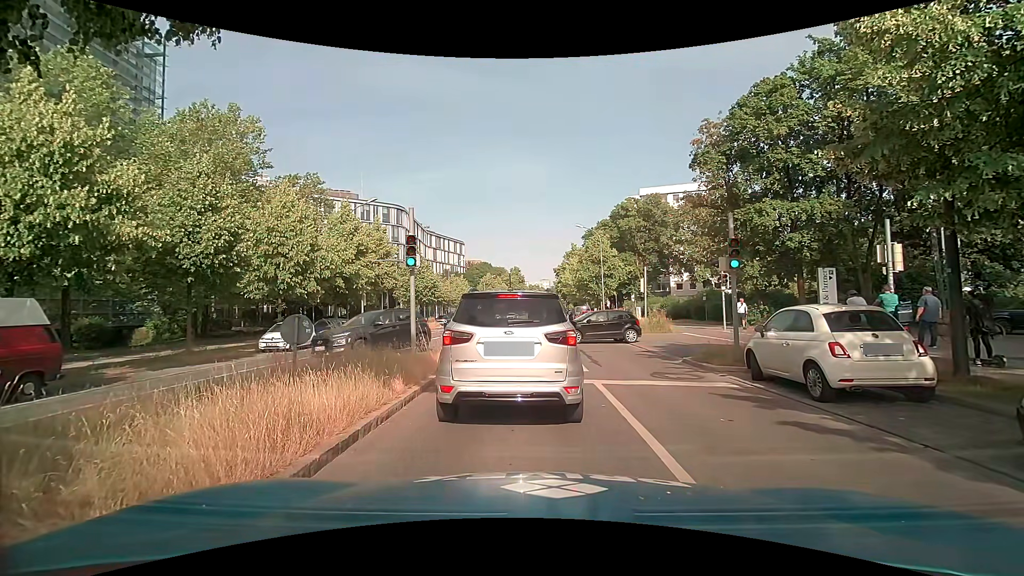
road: tertiary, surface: asphalt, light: Day
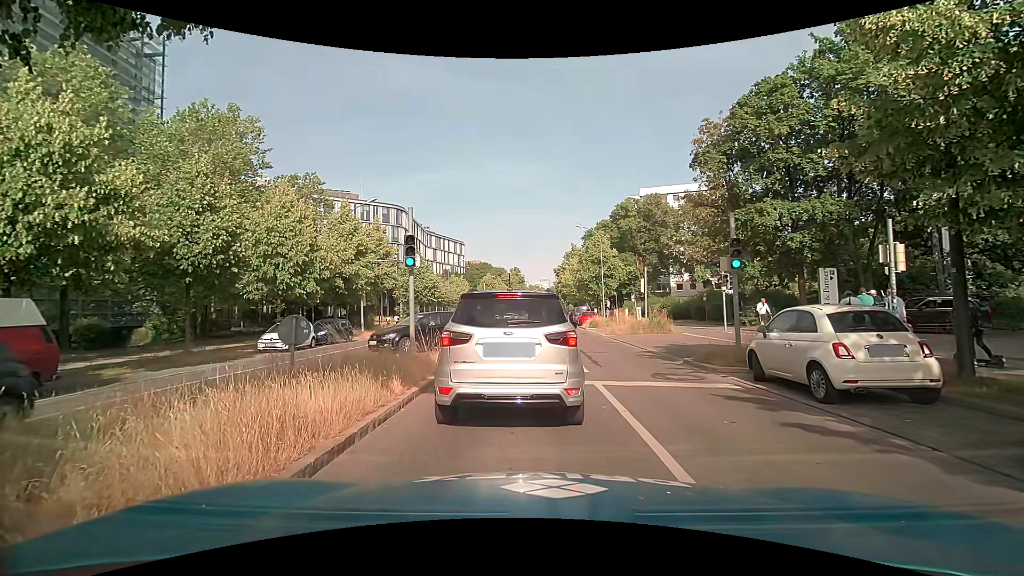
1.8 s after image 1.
(0.0, +0.1) m; 0°
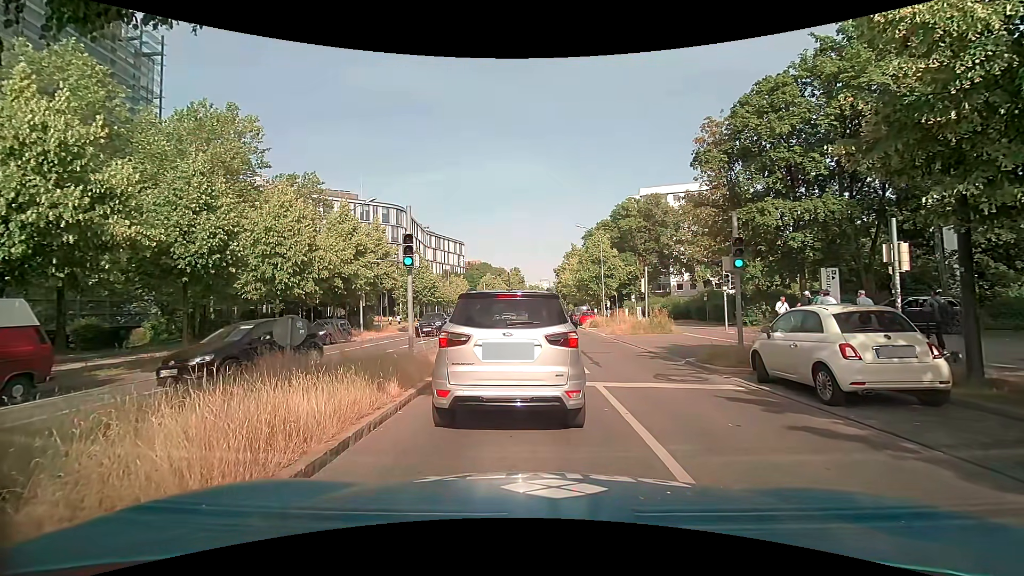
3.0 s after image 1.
(0.0, +0.2) m; 0°
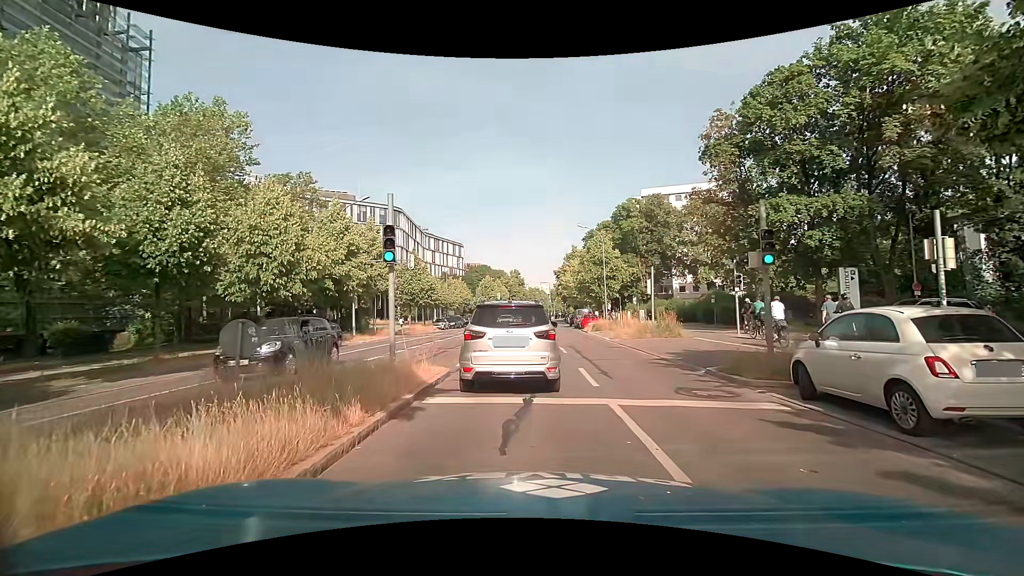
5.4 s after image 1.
(0.0, +1.7) m; -1°
